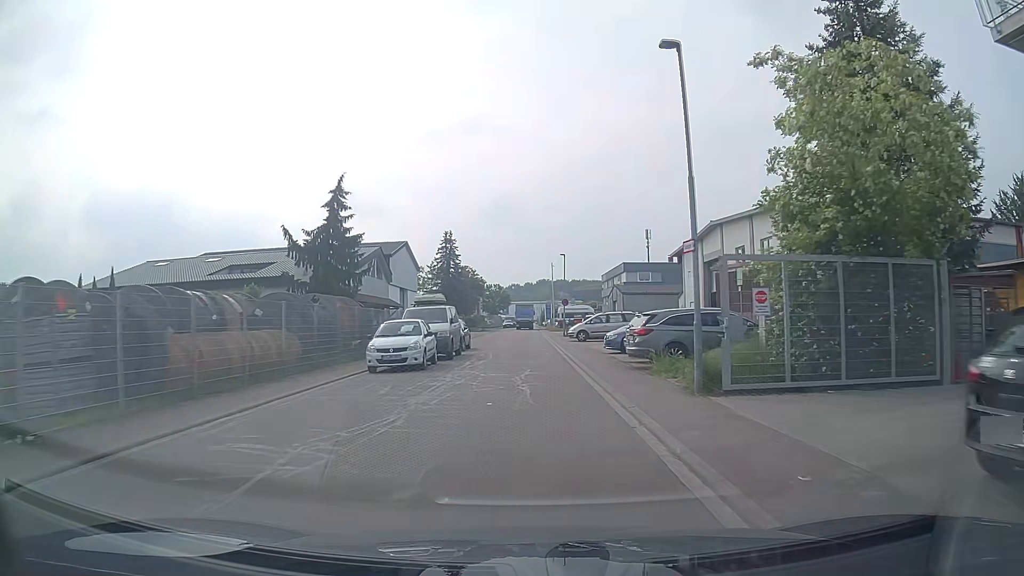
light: Day
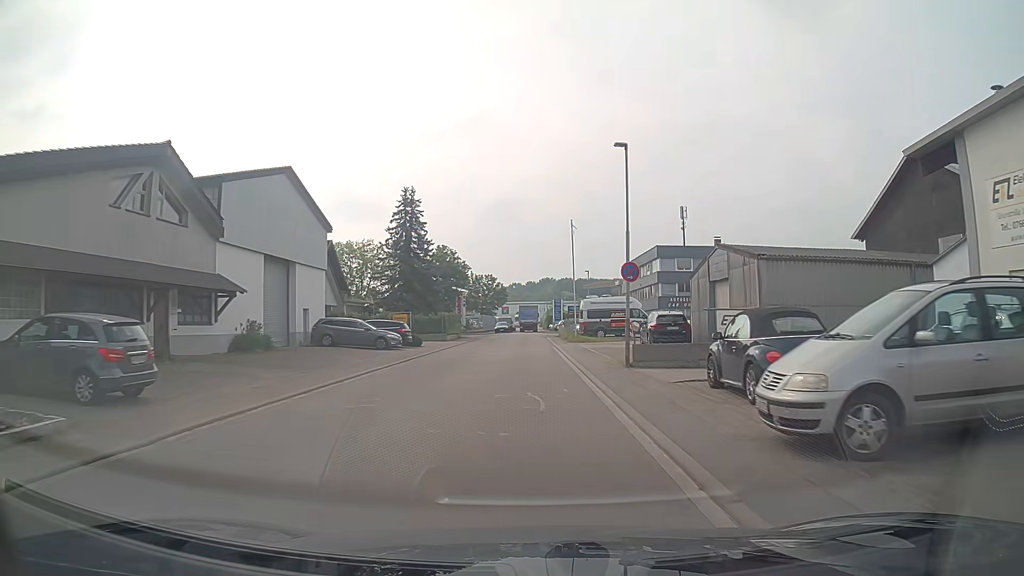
(0.0, +34.3) m; 0°
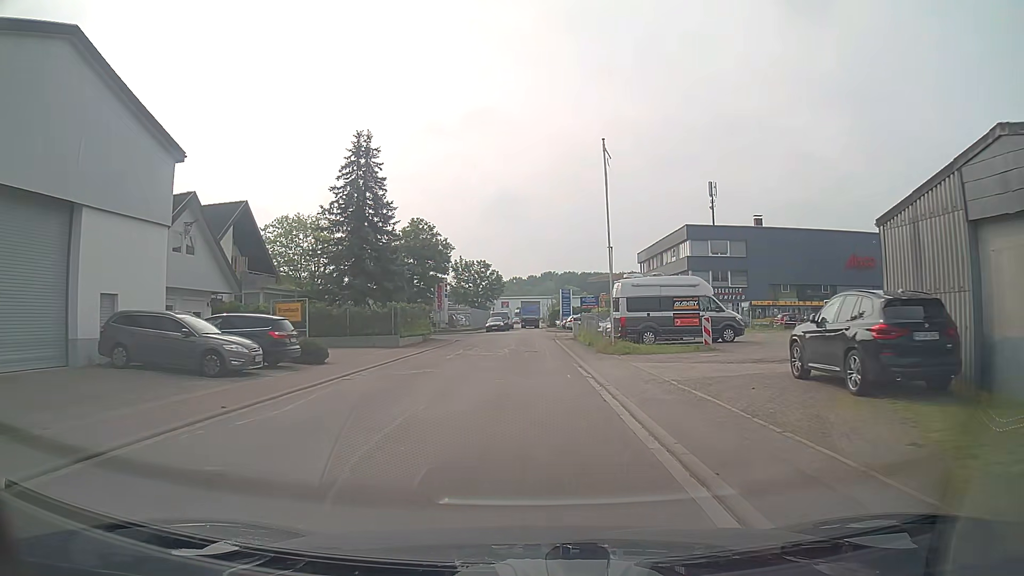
(+0.1, +19.1) m; +1°
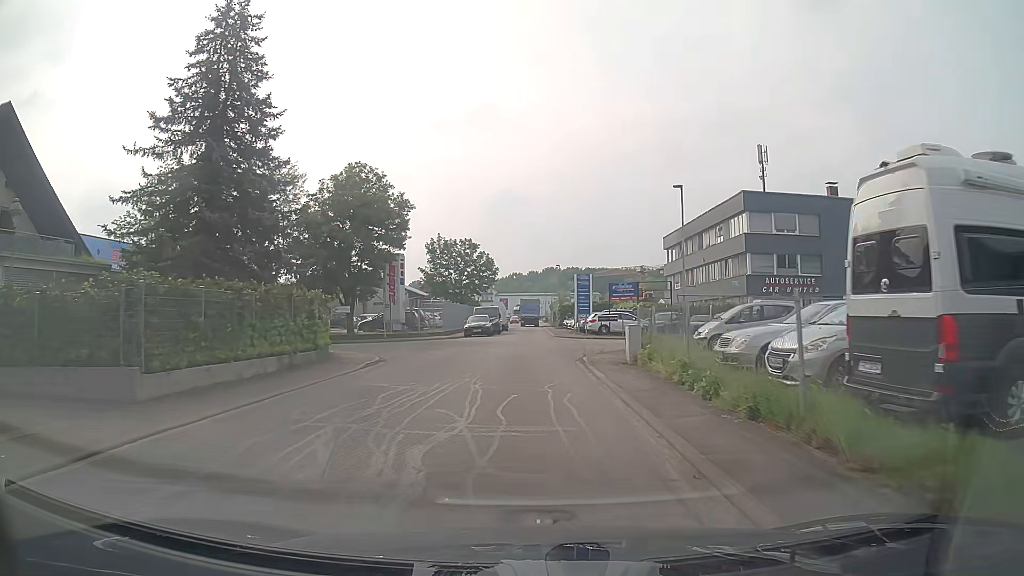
(-0.2, +22.7) m; 0°
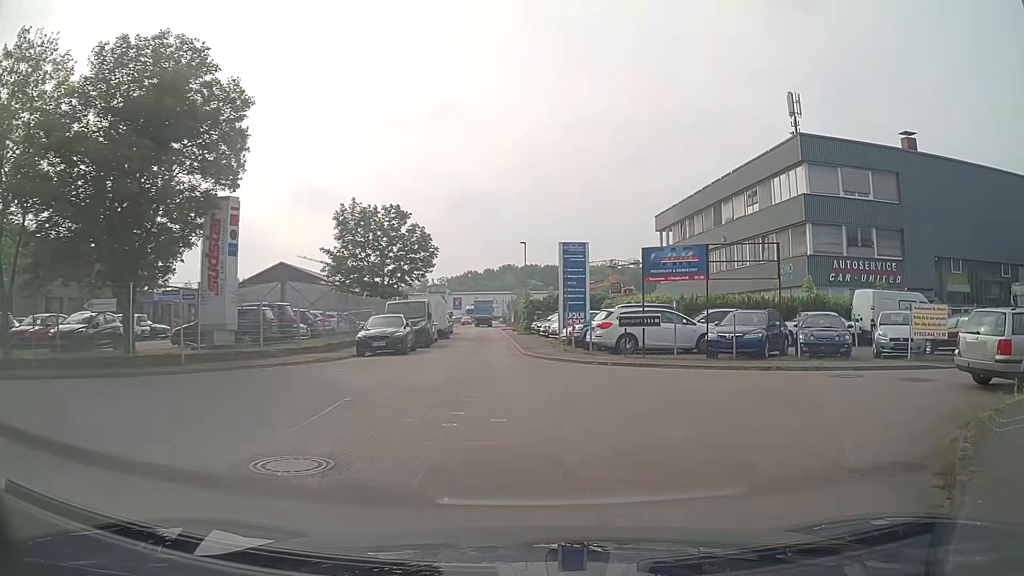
(+0.1, +21.0) m; +4°
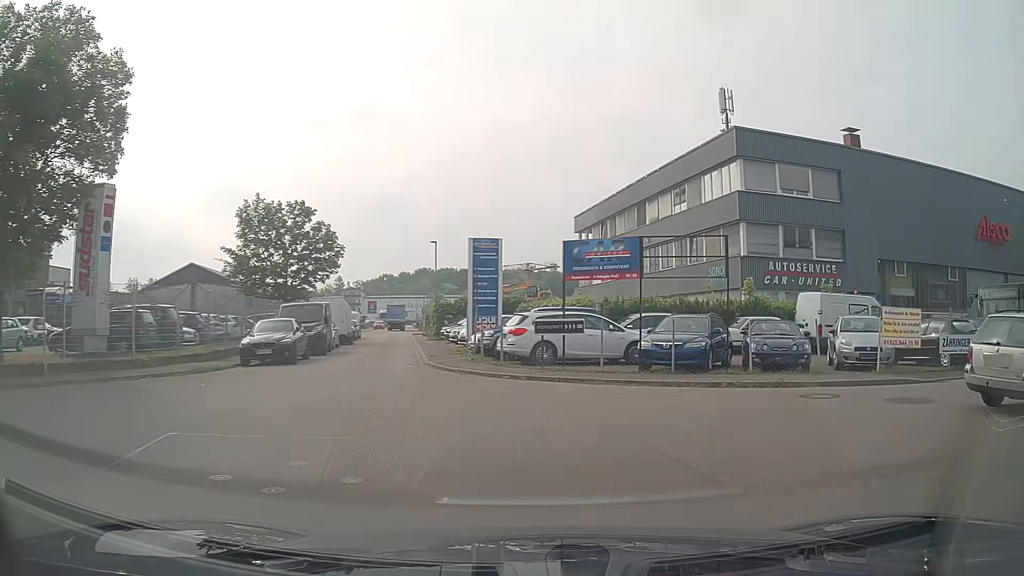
(+0.2, +2.9) m; +8°
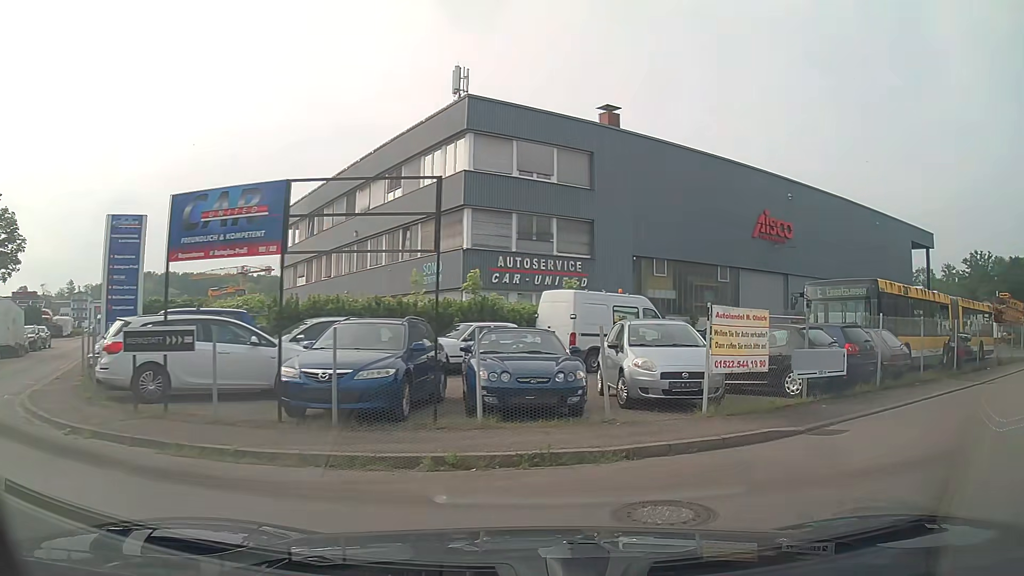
(+1.4, +6.9) m; +23°
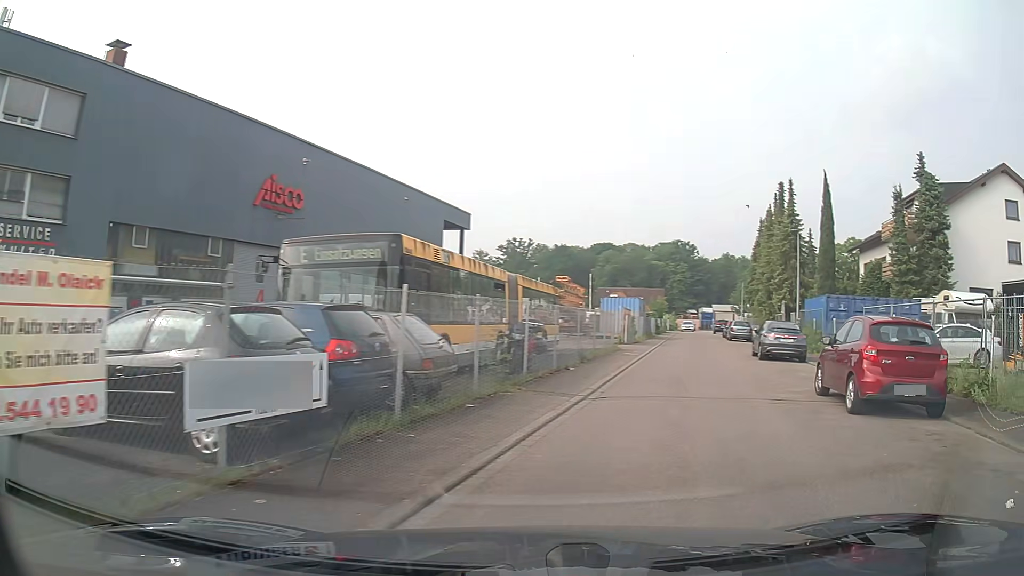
(+2.5, +6.8) m; +43°
